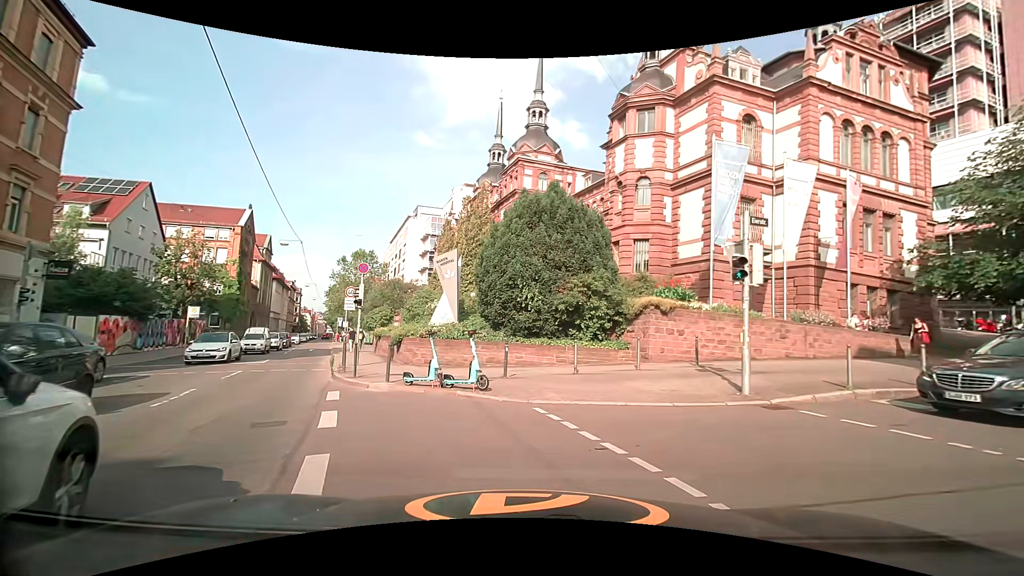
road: tertiary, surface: asphalt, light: Day
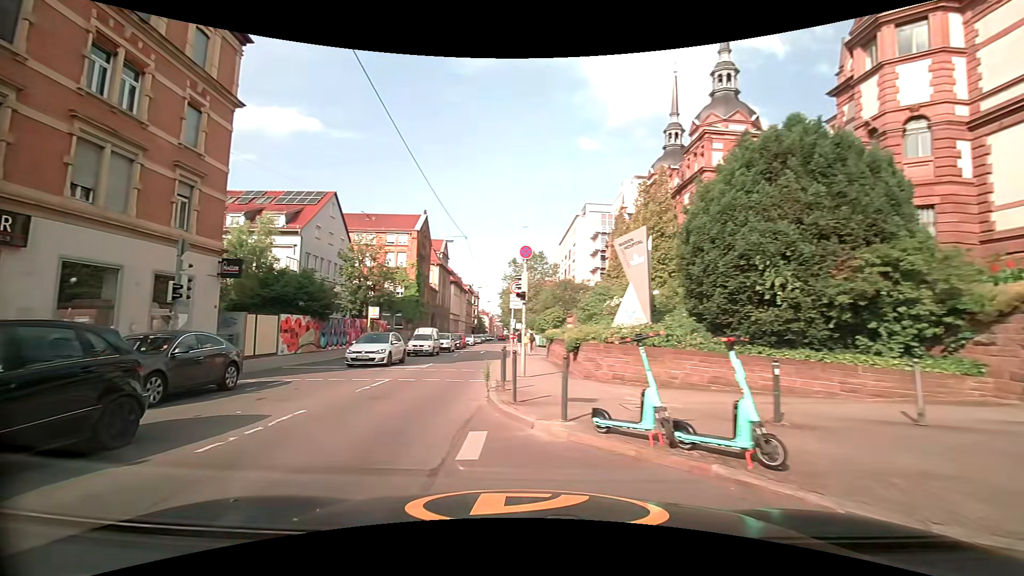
(-0.8, +5.3) m; -18°
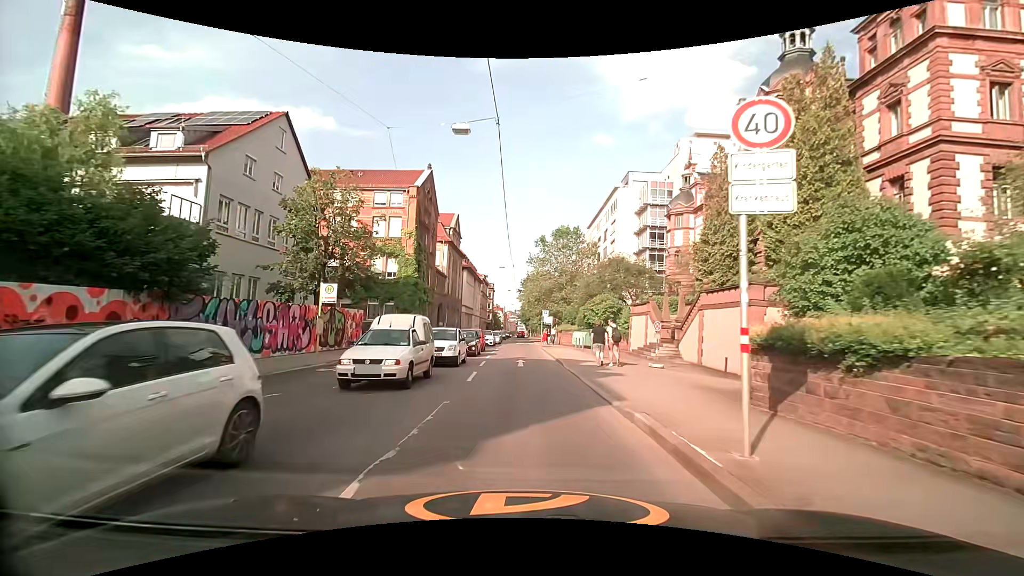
(-3.7, +18.7) m; -4°
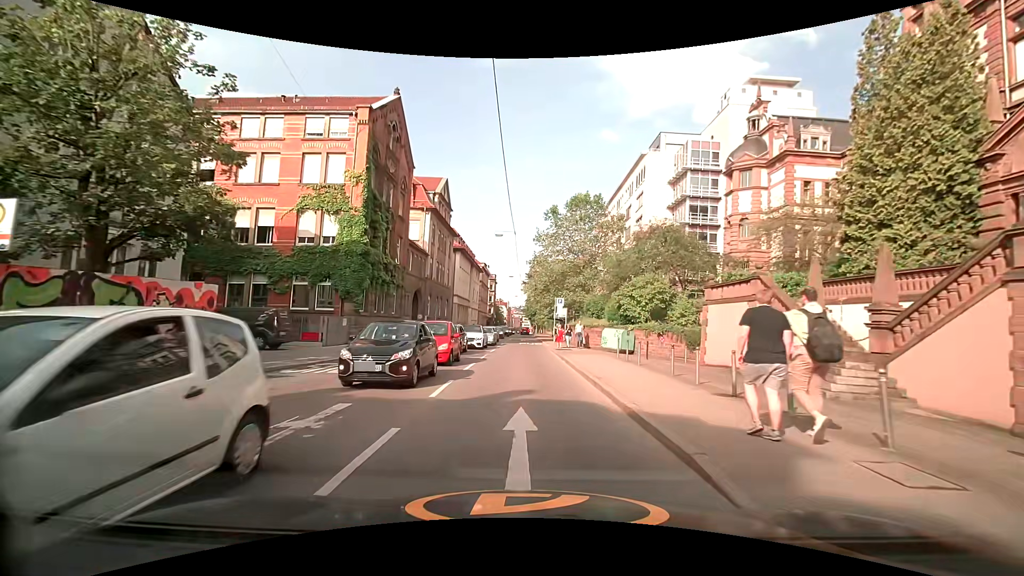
(0.0, +16.0) m; 0°
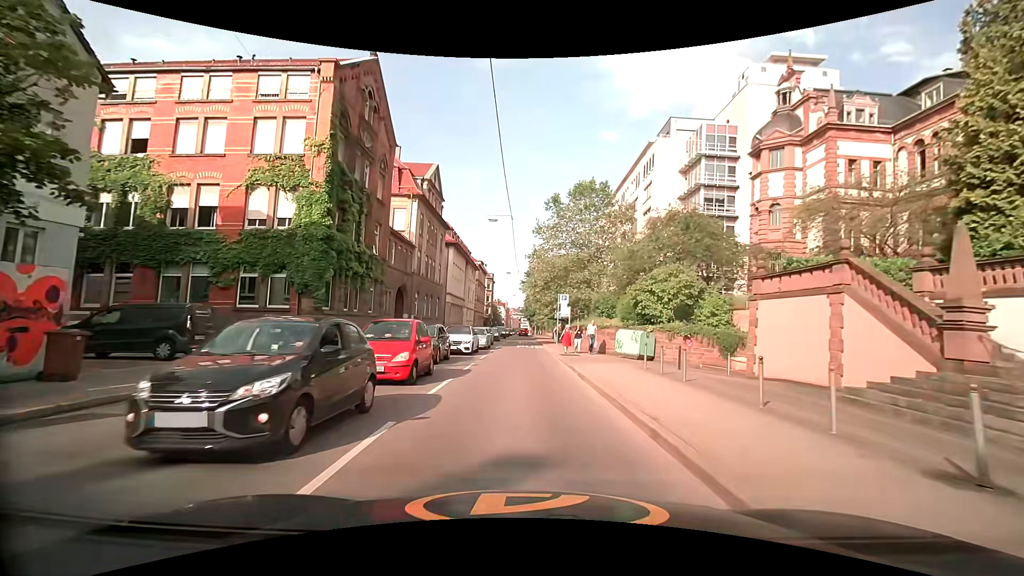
(0.0, +5.5) m; 0°
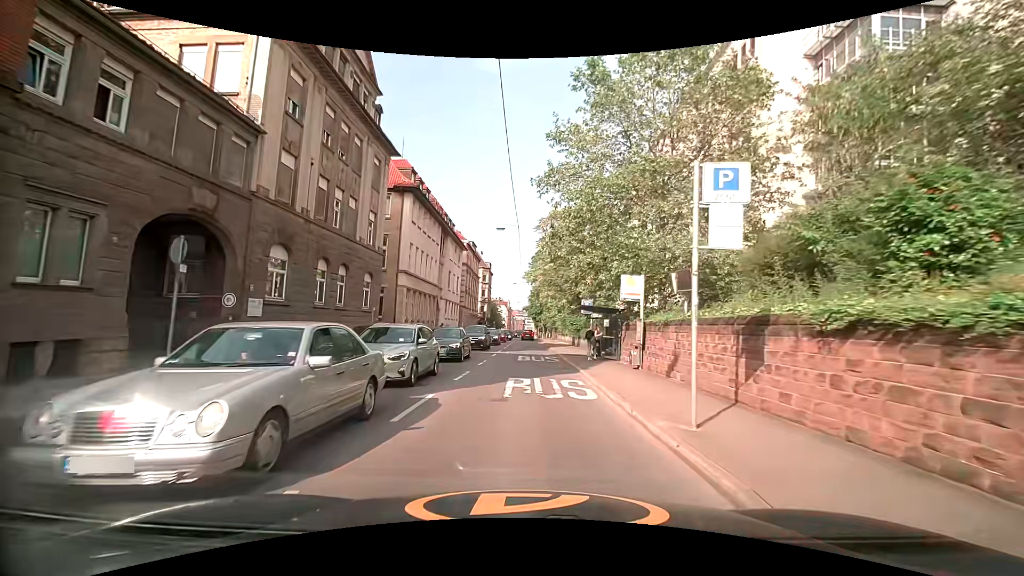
(0.0, +27.1) m; 0°
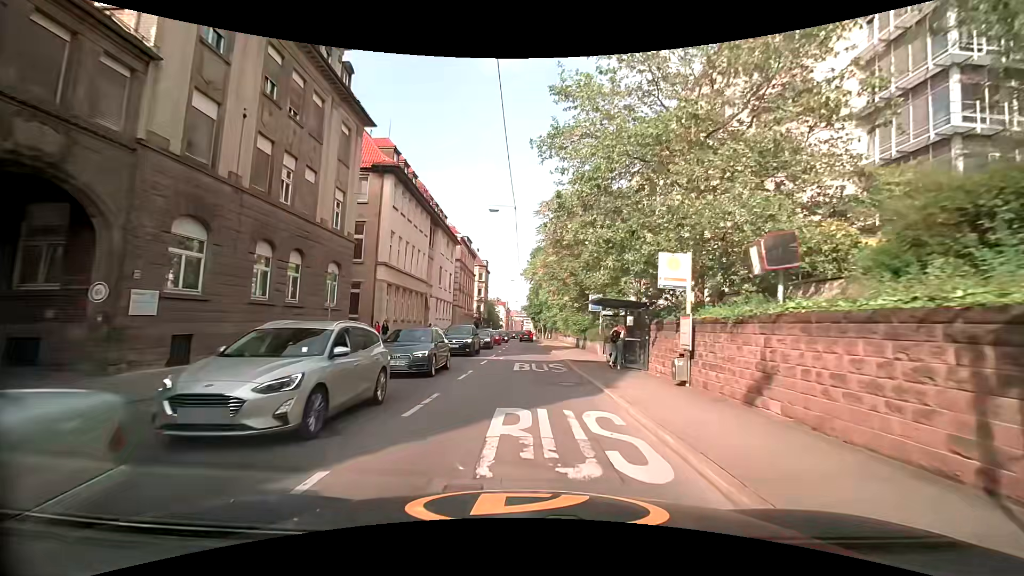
(0.0, +5.4) m; 0°
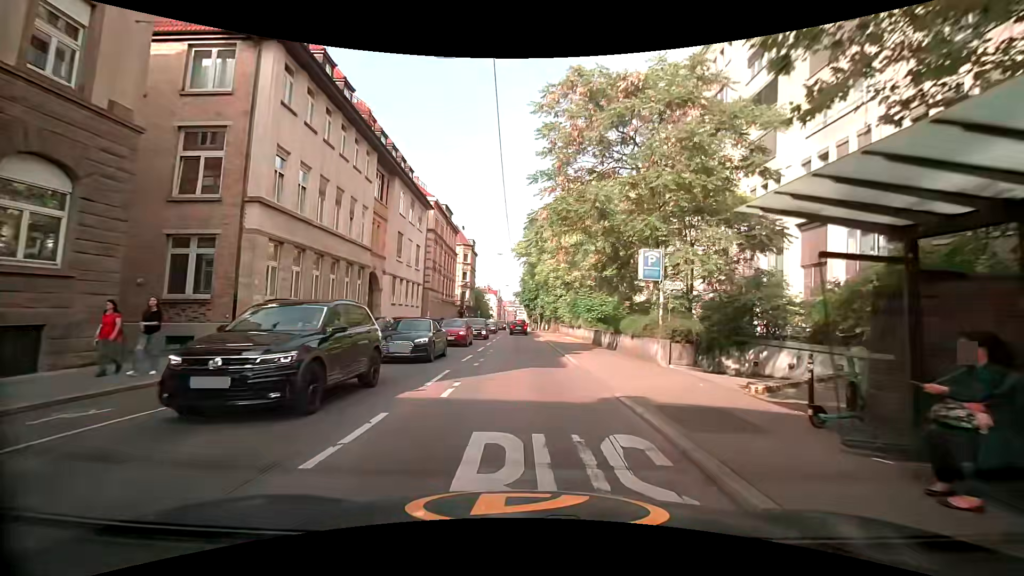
(0.0, +15.5) m; +1°
(0, +10) (0, +20) (0, +30) (-1, +40) (-1, +50) (-1, +60) (-1, +70) (-1, +80) (-1, +90) (-1, +100) m
